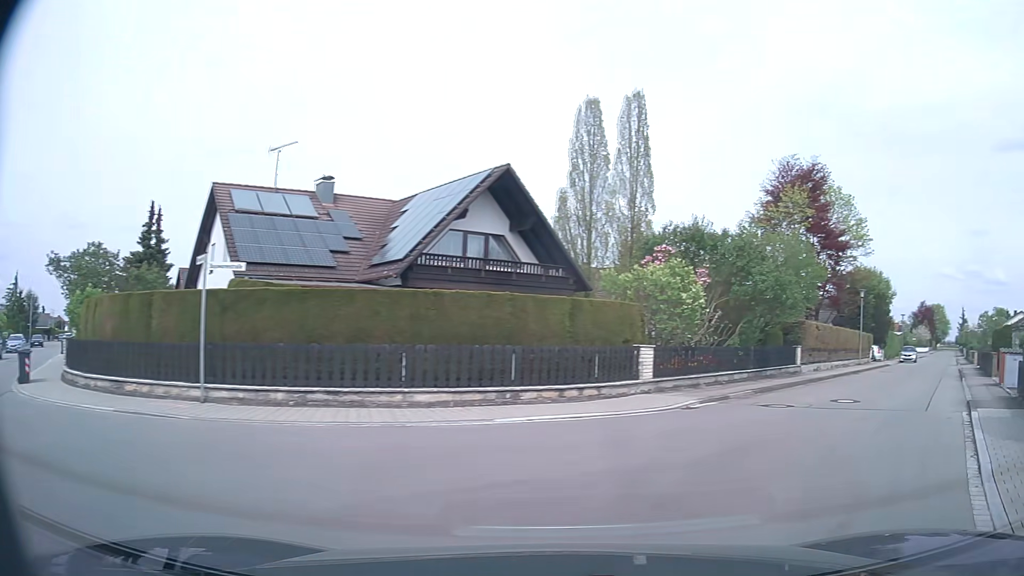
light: Day
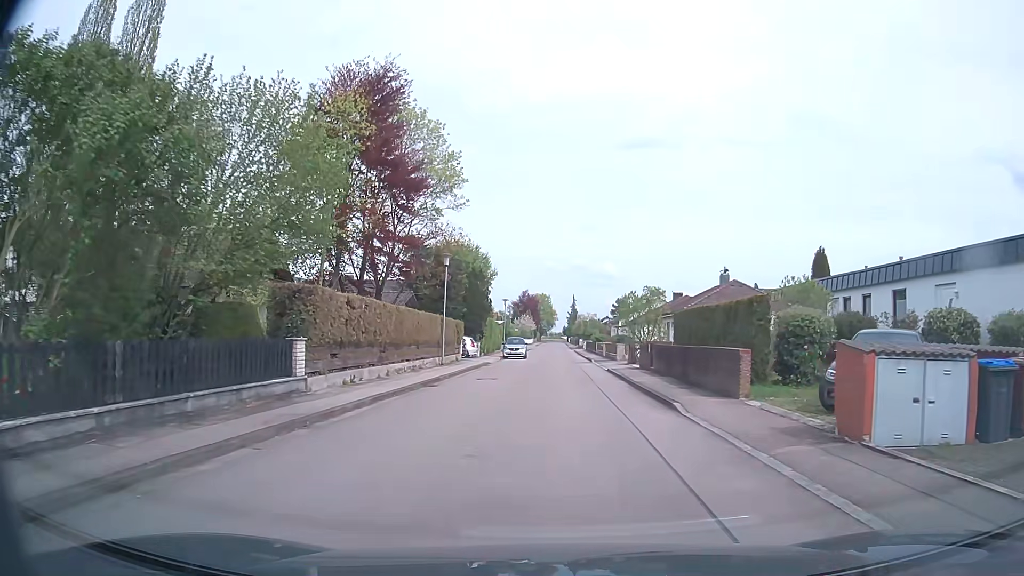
(+6.7, +14.5) m; +35°
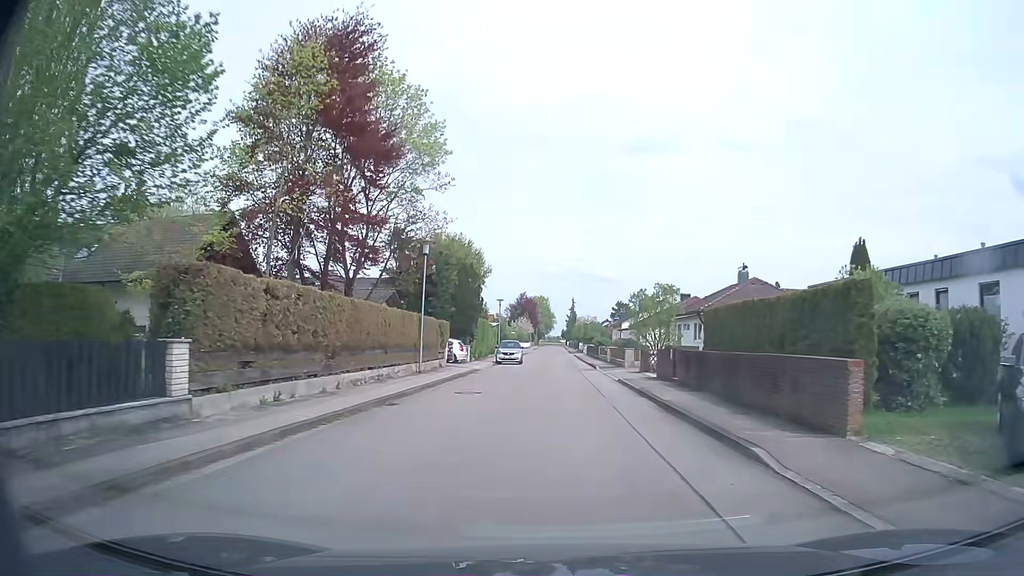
(0.0, +5.3) m; 0°
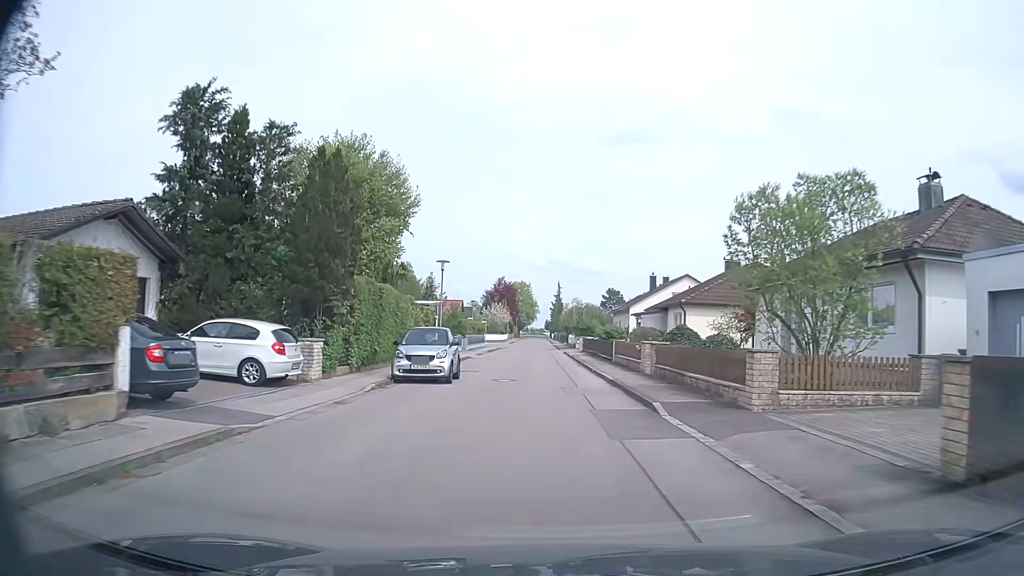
(+0.5, +25.8) m; +1°
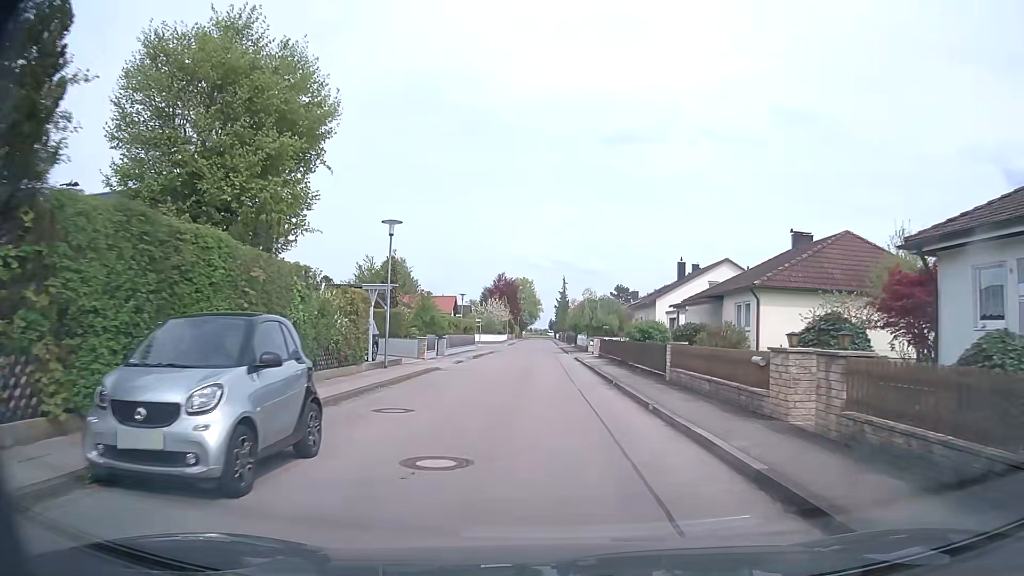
(0.0, +13.3) m; 0°
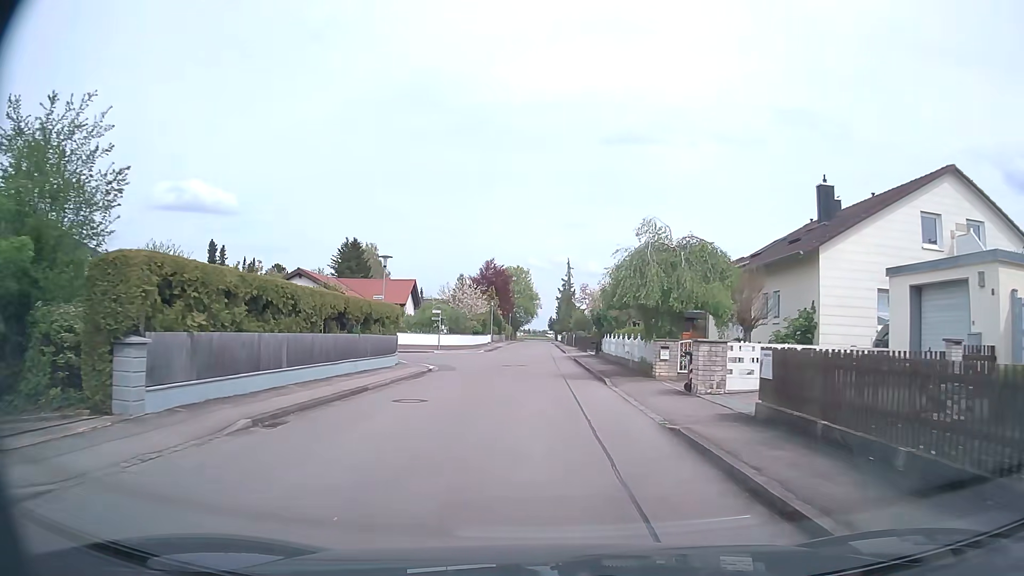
(-0.1, +31.0) m; 0°
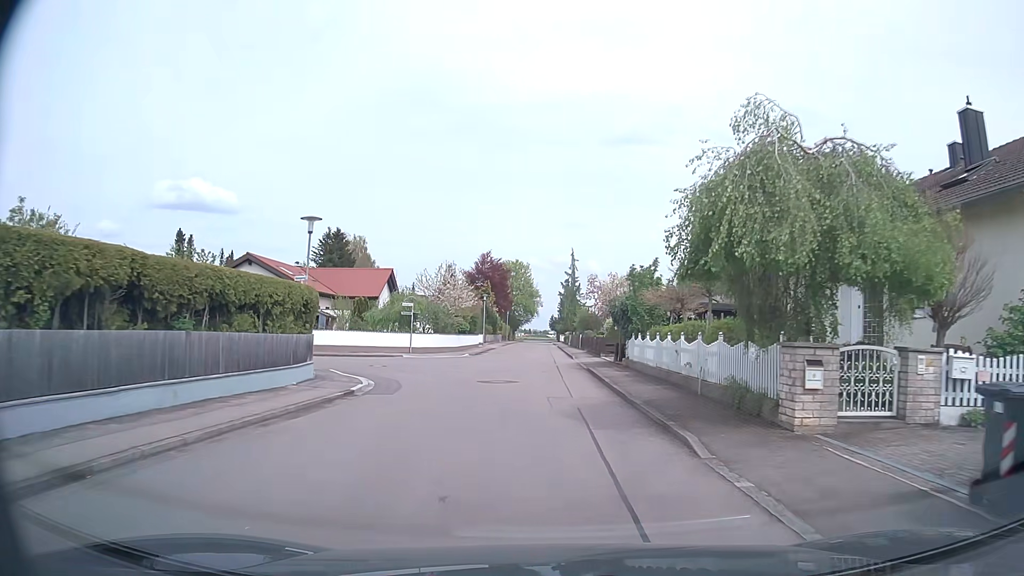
(0.0, +11.1) m; -1°
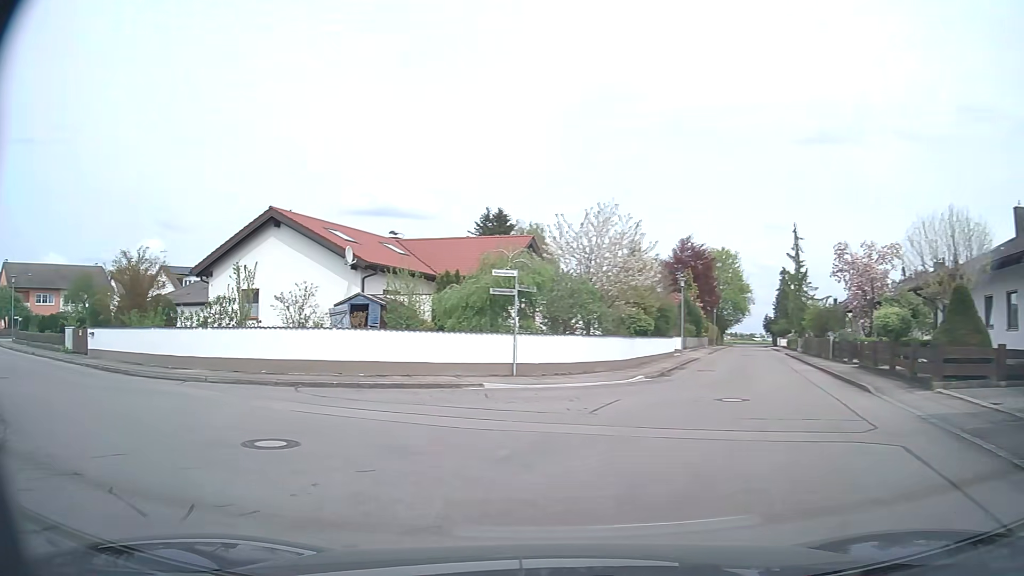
(-0.6, +21.3) m; -16°
(-3, +9) (-11, +15) (-20, +21) (-28, +26) (-37, +31) (-45, +36) (-54, +41) (-63, +46) (-72, +51) (-80, +56) m
